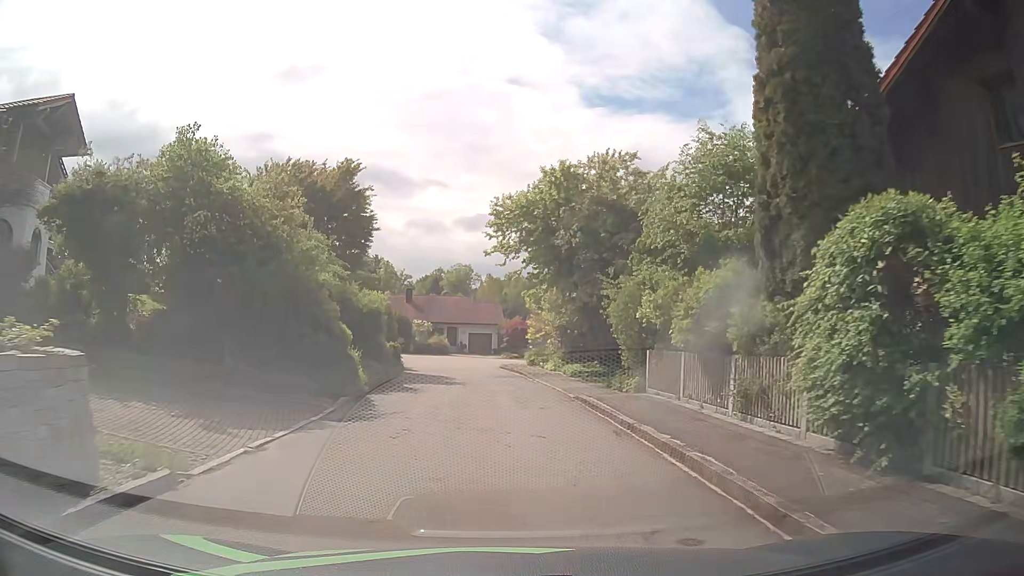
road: residential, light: Day
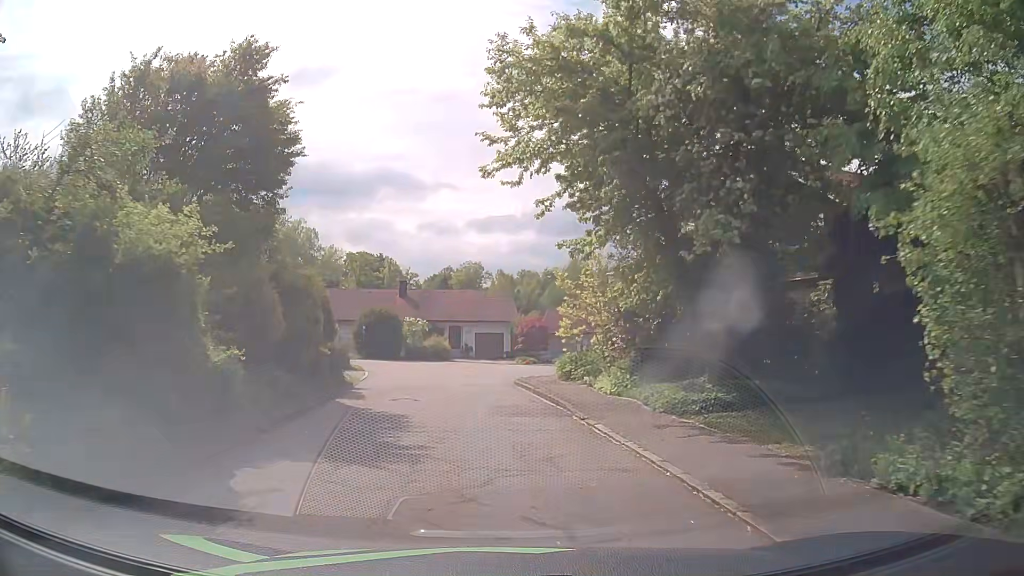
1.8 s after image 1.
(-0.2, +13.4) m; -1°
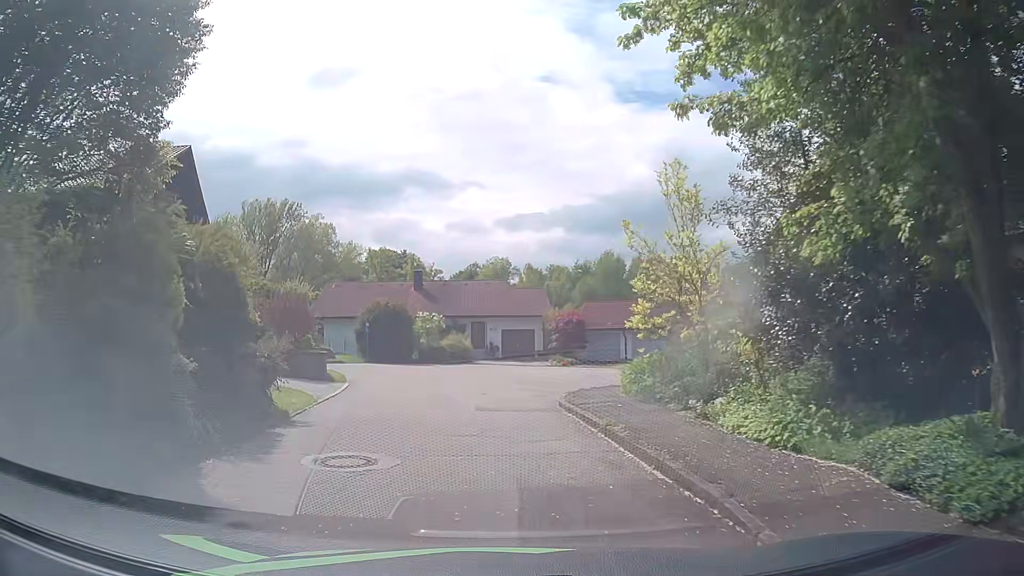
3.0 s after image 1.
(-0.2, +8.2) m; -4°
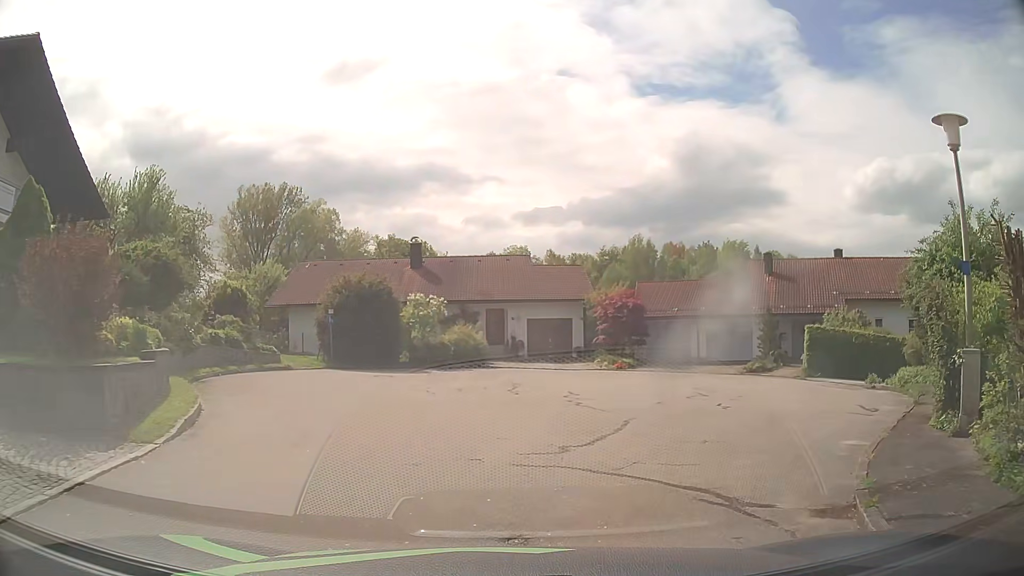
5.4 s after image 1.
(-0.3, +13.4) m; 0°
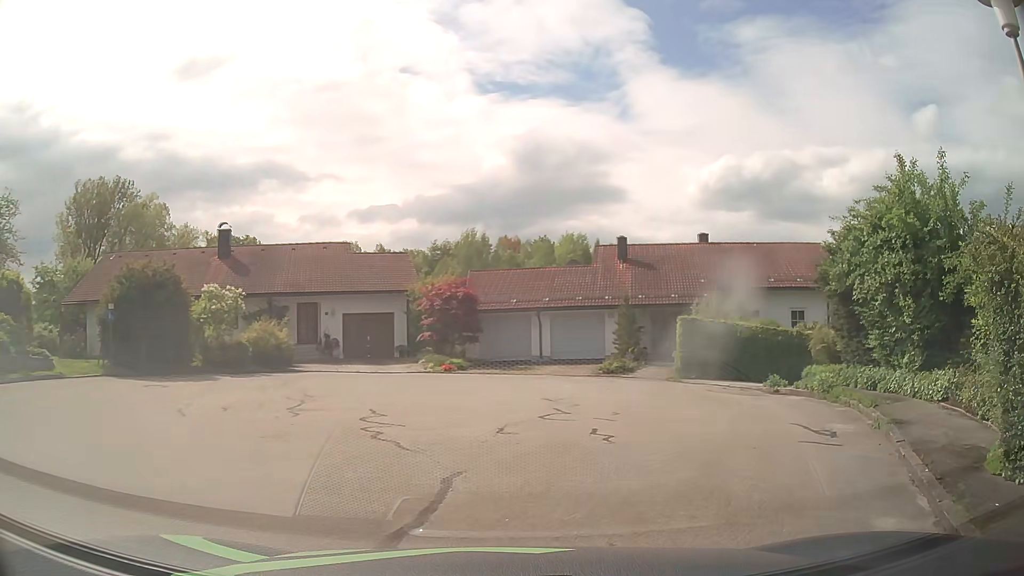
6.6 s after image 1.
(+0.4, +4.8) m; +13°
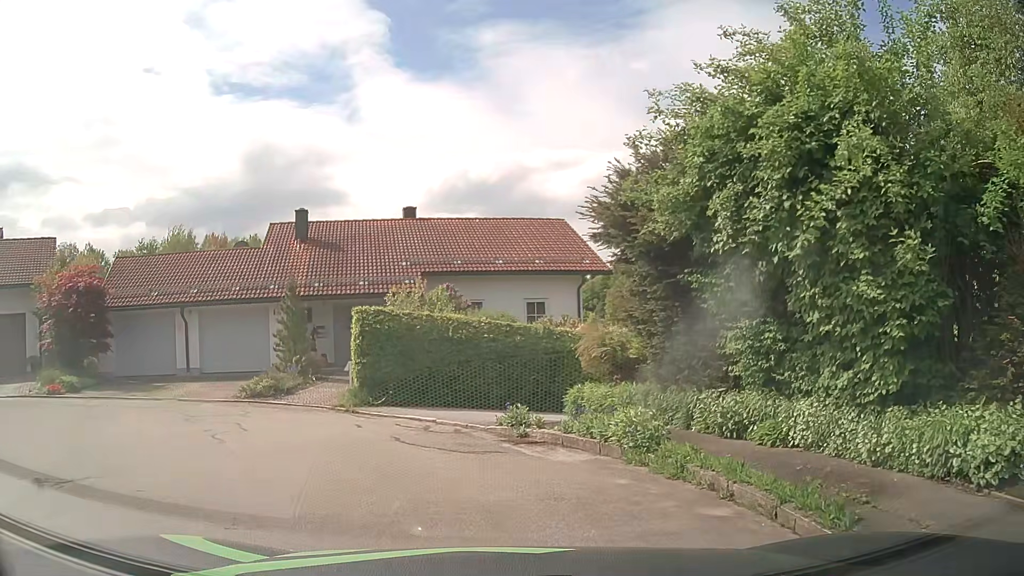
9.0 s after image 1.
(+2.2, +8.0) m; +25°
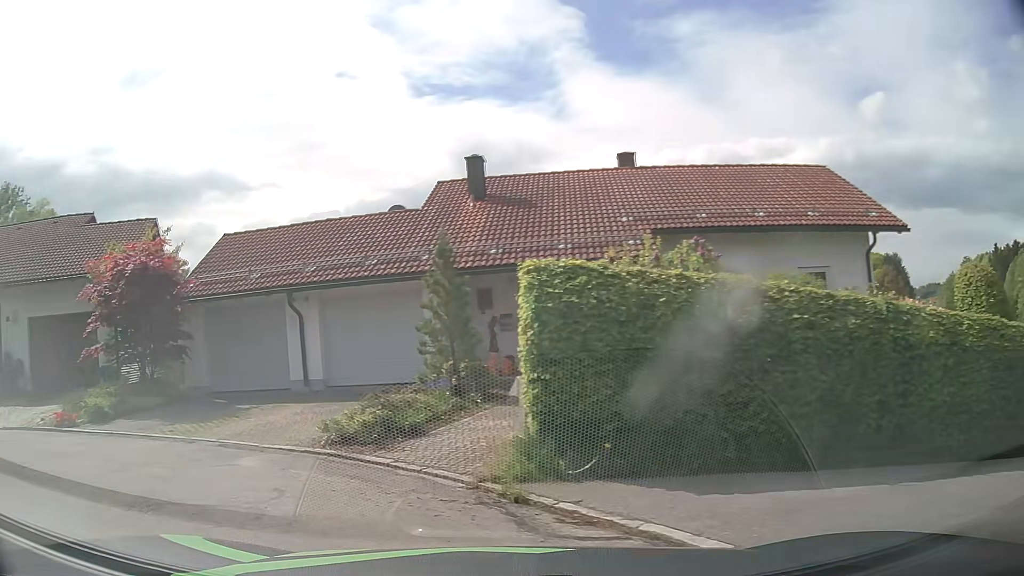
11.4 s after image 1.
(-0.6, +7.8) m; -18°
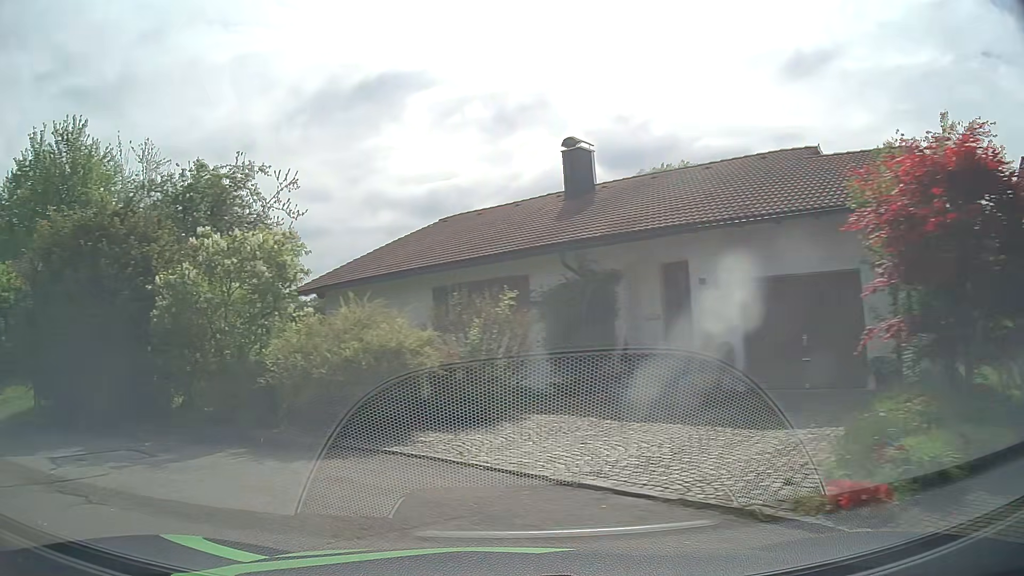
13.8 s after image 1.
(-3.9, +6.9) m; -59°
